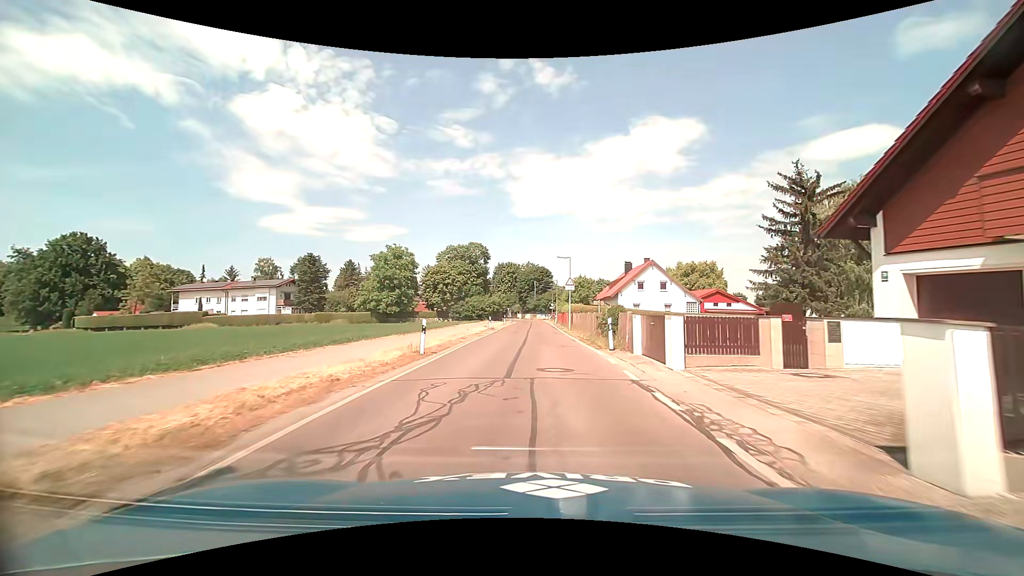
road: tertiary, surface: asphalt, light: Day
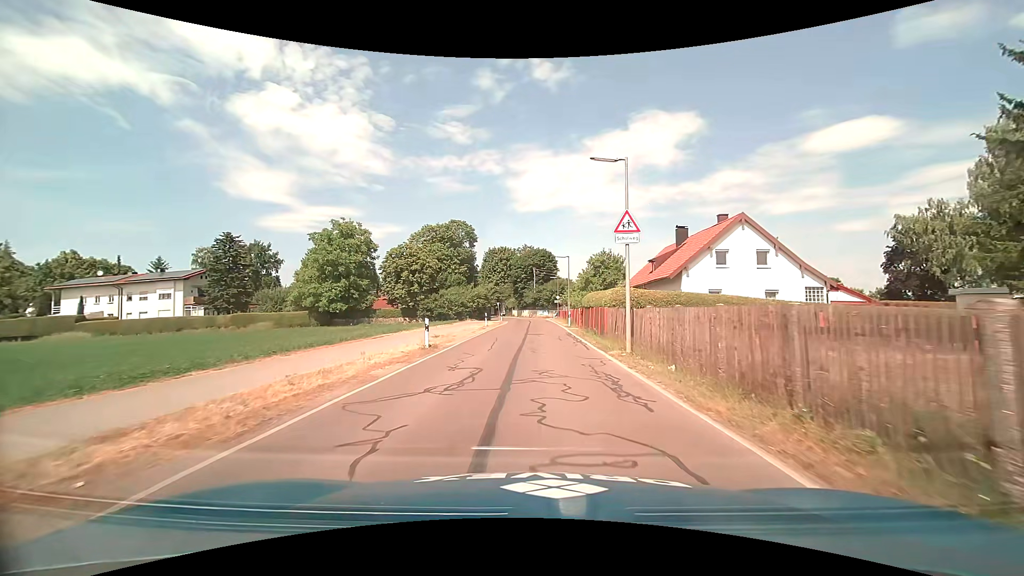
(+0.3, +26.0) m; 0°
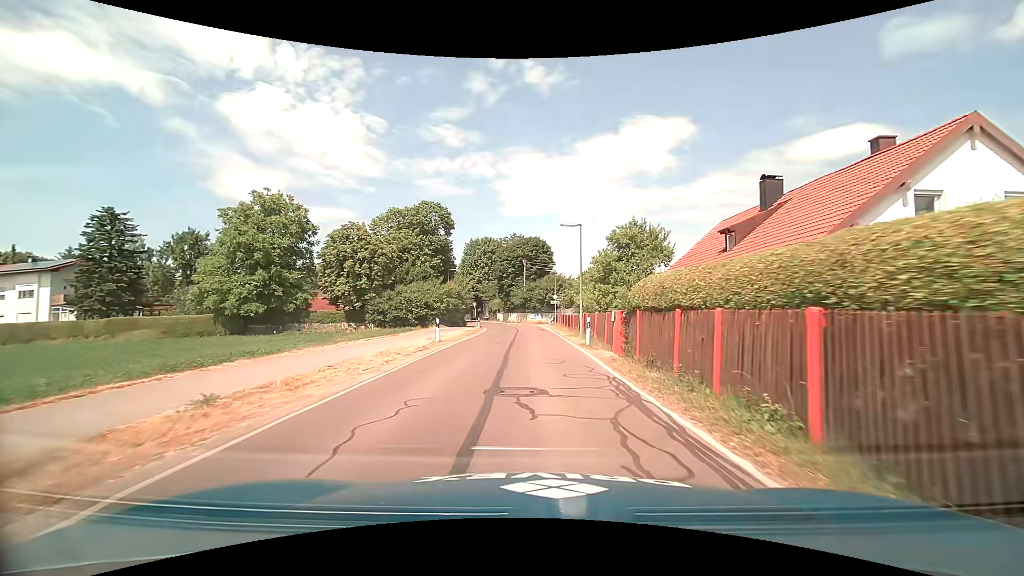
(+0.1, +18.3) m; +1°
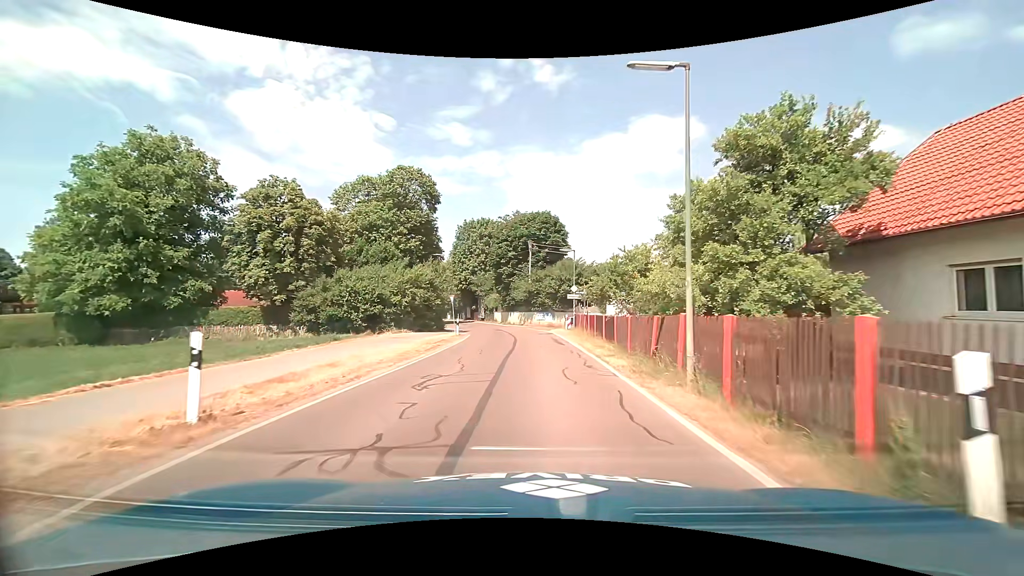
(-0.1, +17.8) m; -1°
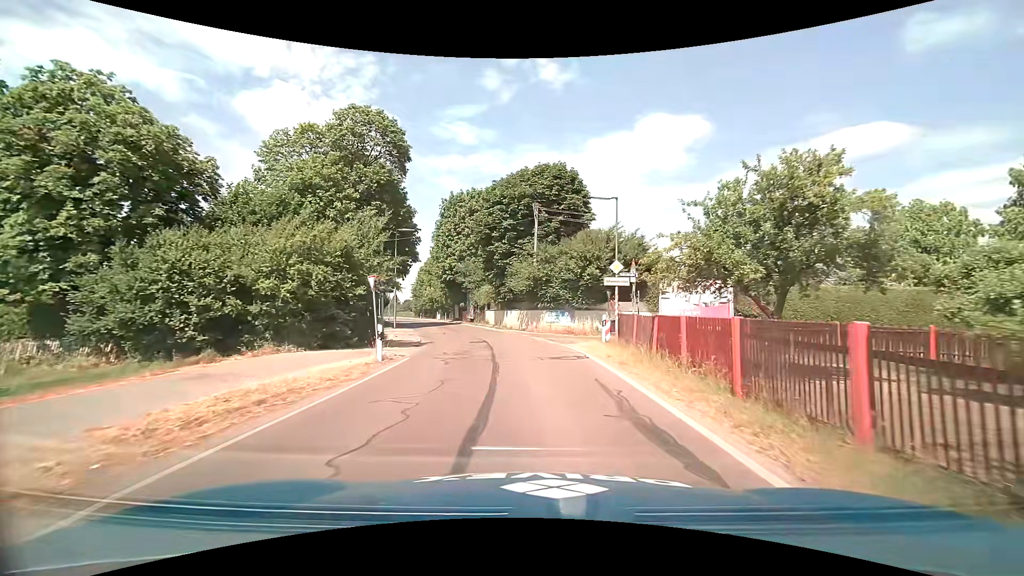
(0.0, +17.4) m; 0°
